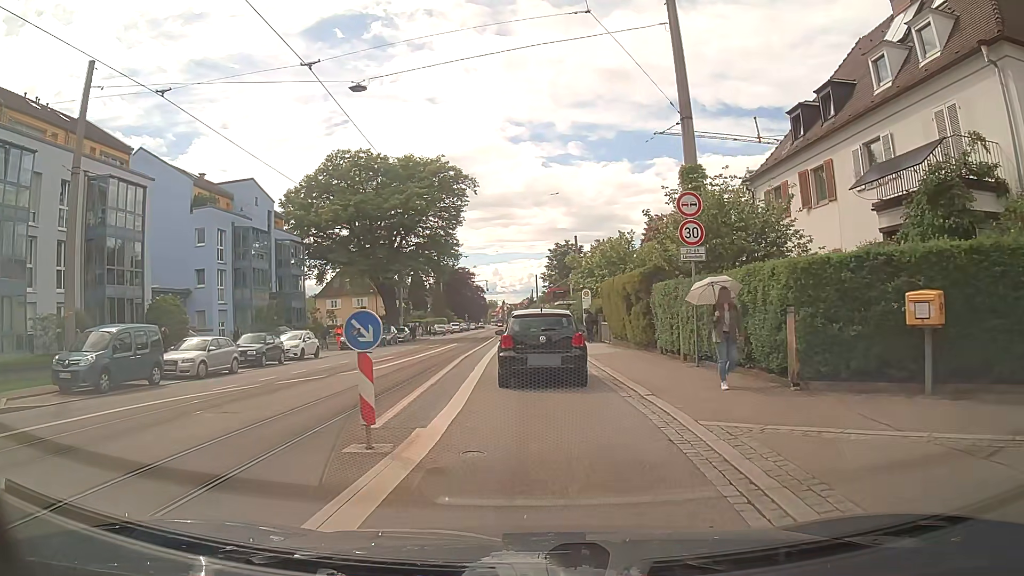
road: tertiary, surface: asphalt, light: Day
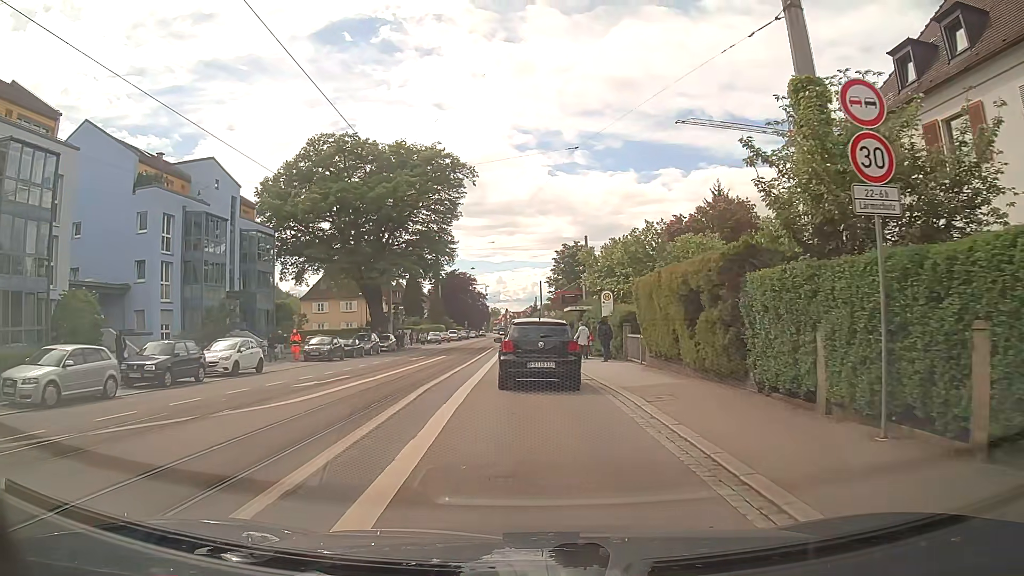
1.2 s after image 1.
(+0.1, +8.5) m; +1°
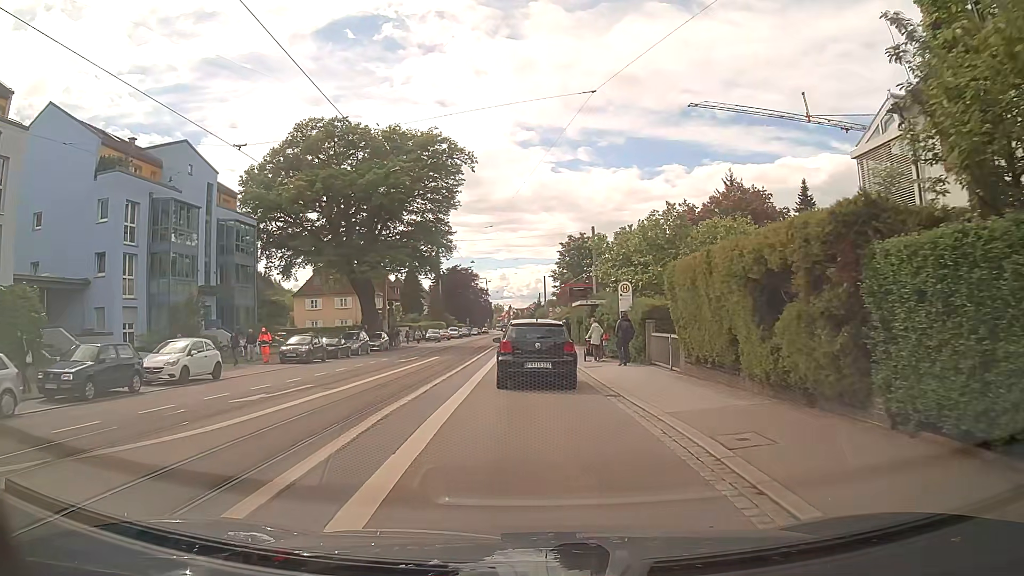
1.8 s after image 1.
(-0.1, +4.5) m; -1°
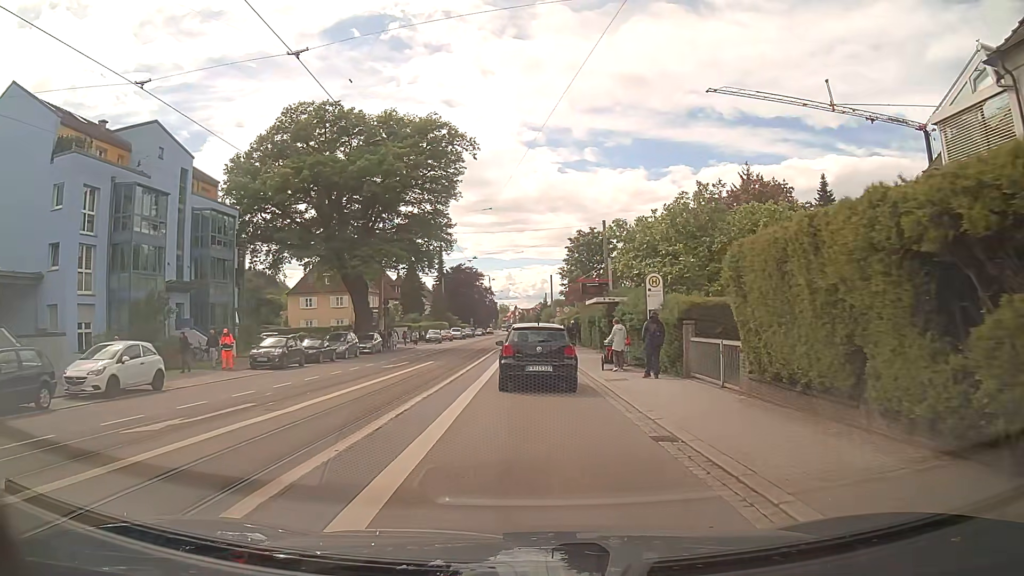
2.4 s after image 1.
(0.0, +4.6) m; 0°
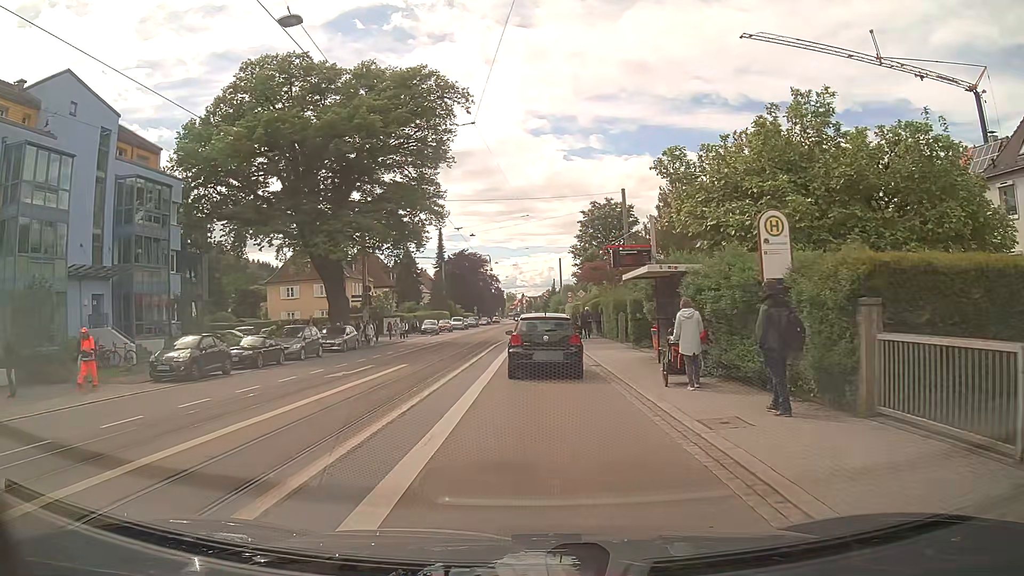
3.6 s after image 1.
(-0.1, +9.4) m; -1°
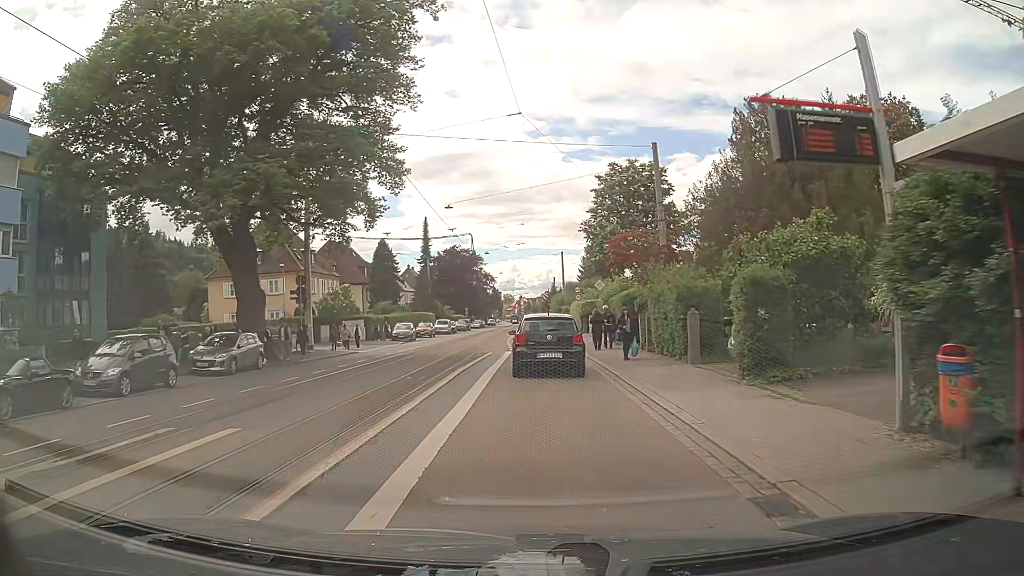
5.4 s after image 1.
(0.0, +14.9) m; +1°
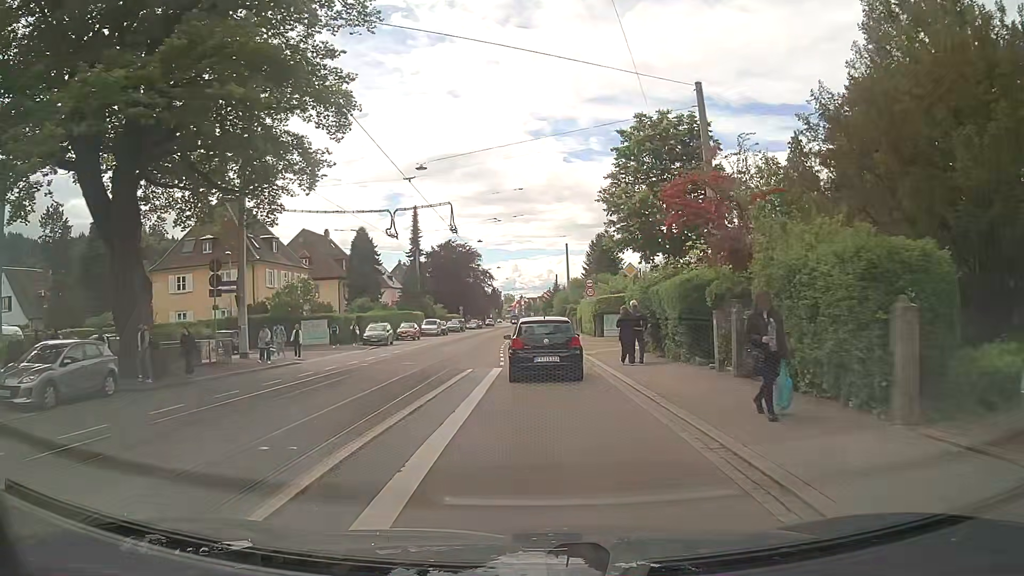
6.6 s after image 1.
(-0.1, +10.7) m; 0°
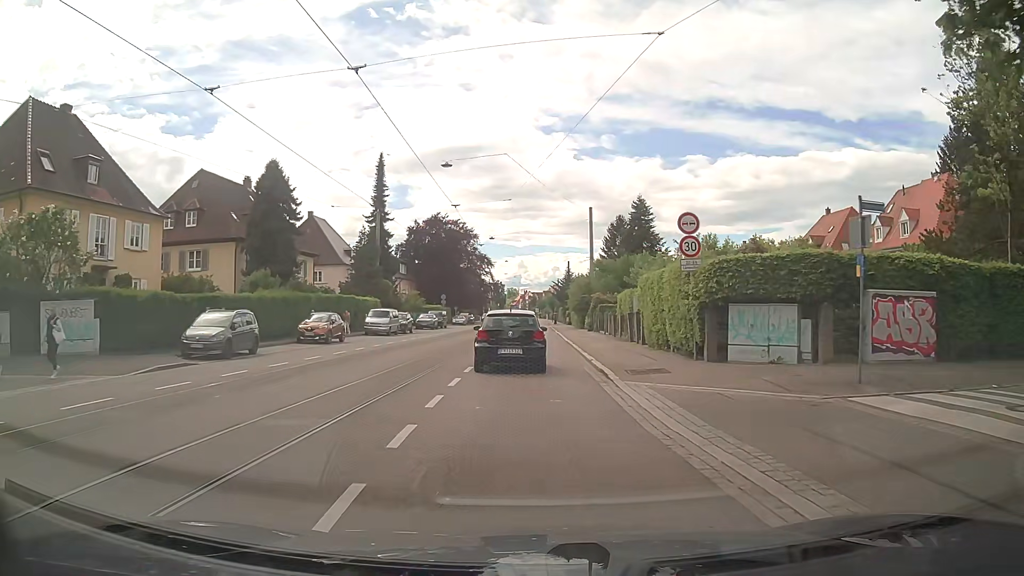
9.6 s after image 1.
(-0.3, +27.2) m; -1°
(0, +10) (0, +20) (0, +30) (0, +40) (0, +50) (+1, +60) (+1, +70) (+1, +80) (+1, +90) (+2, +100) m
